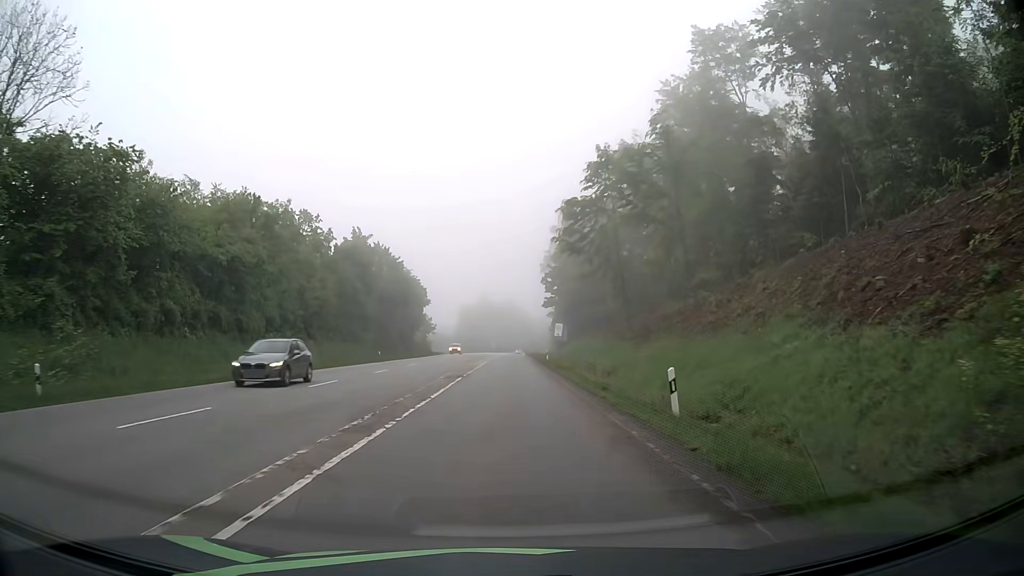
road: secondary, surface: asphalt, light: Day
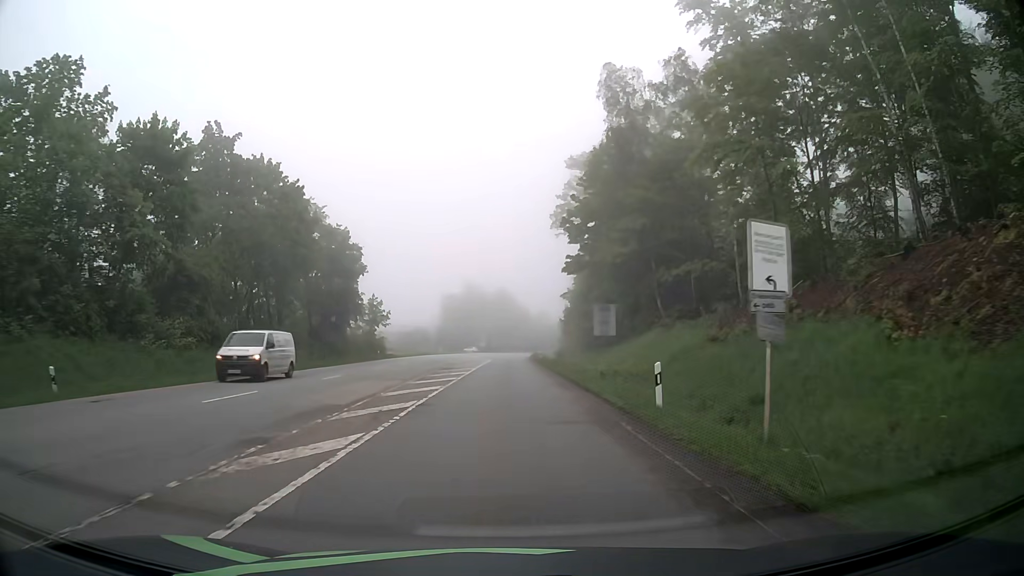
(+0.5, +45.9) m; +1°
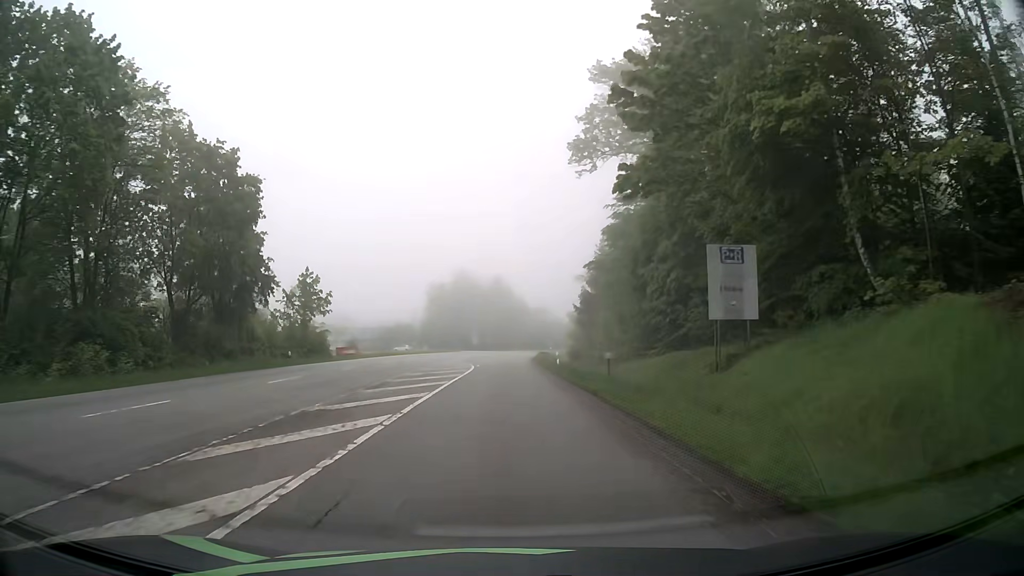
(0.0, +27.5) m; 0°
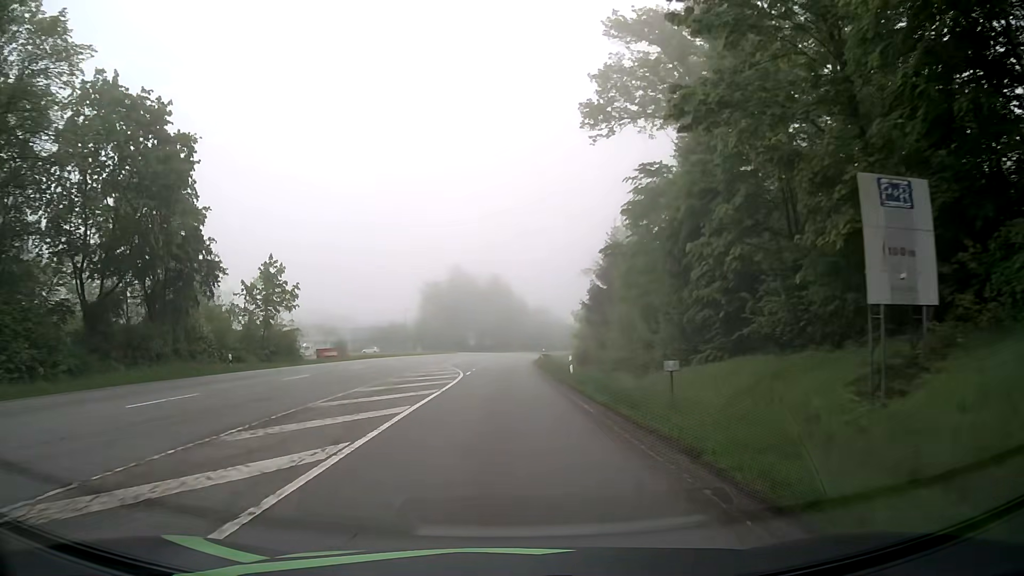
(0.0, +9.2) m; 0°
(0, +10) (0, +20) (0, +30) (0, +40) (0, +50) (0, +60) (+1, +70) (+1, +80) (+2, +90) (+2, +100) m
